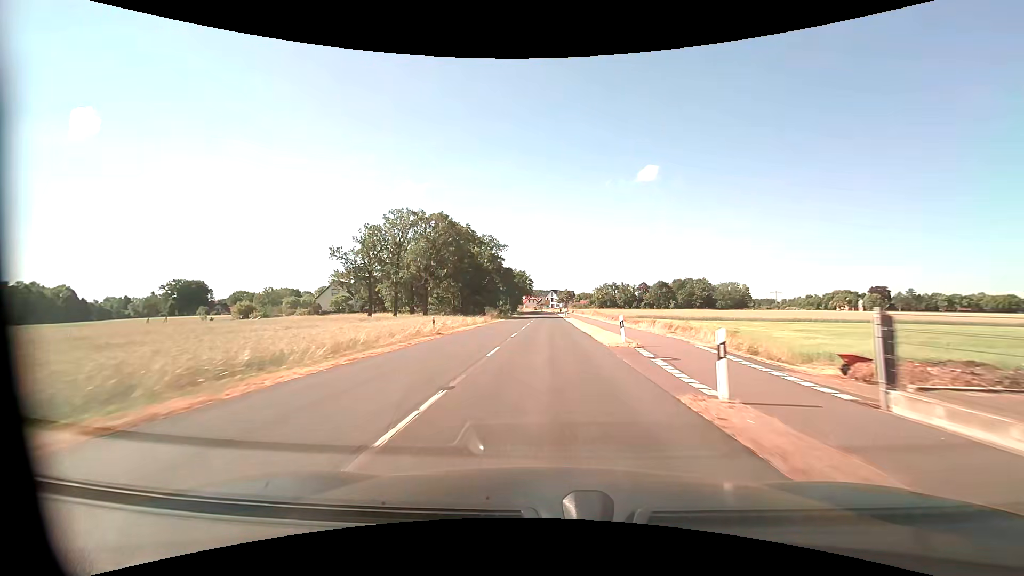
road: secondary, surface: asphalt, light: Day
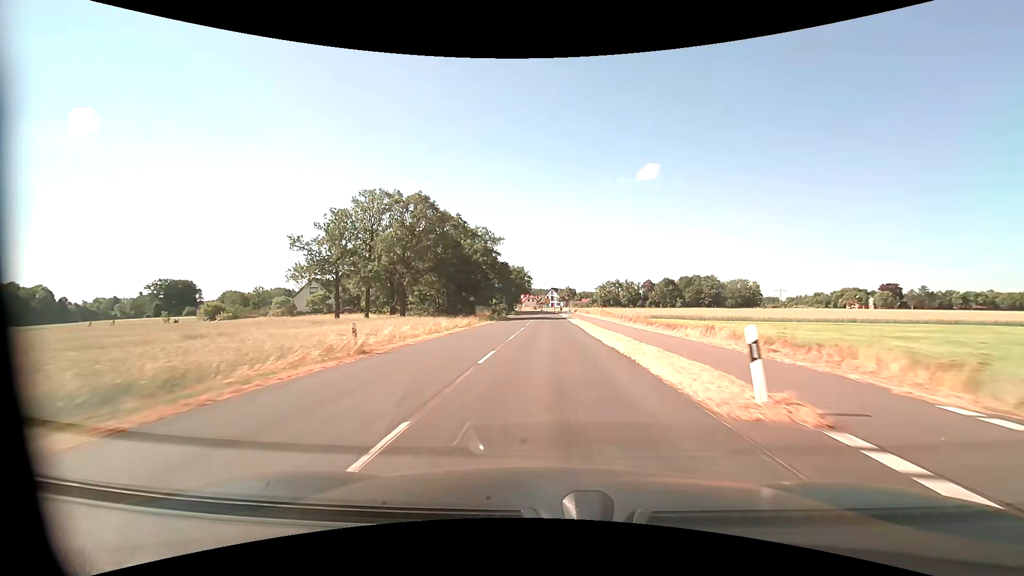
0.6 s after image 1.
(0.0, +11.3) m; 0°
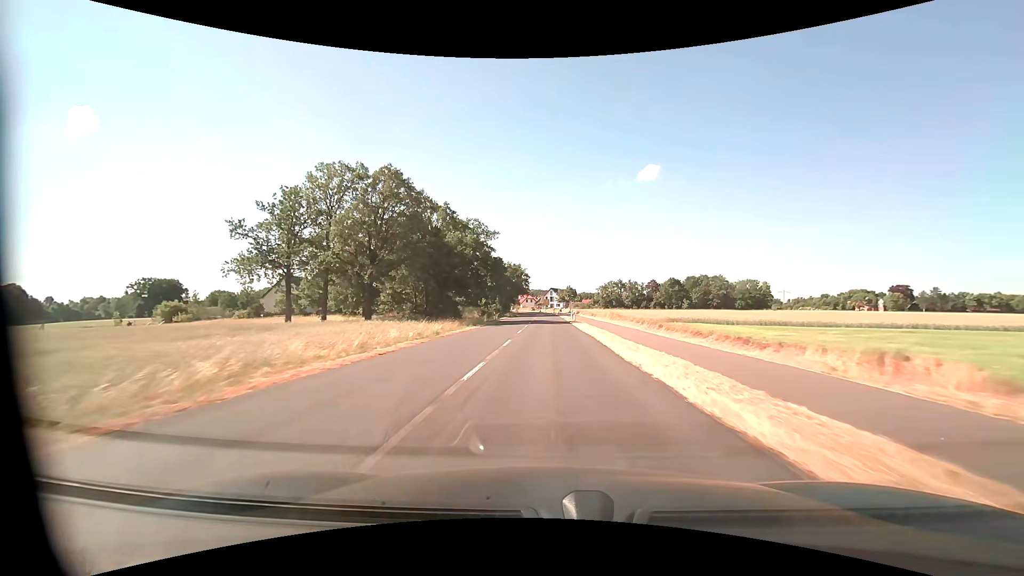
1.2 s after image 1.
(0.0, +11.3) m; 0°
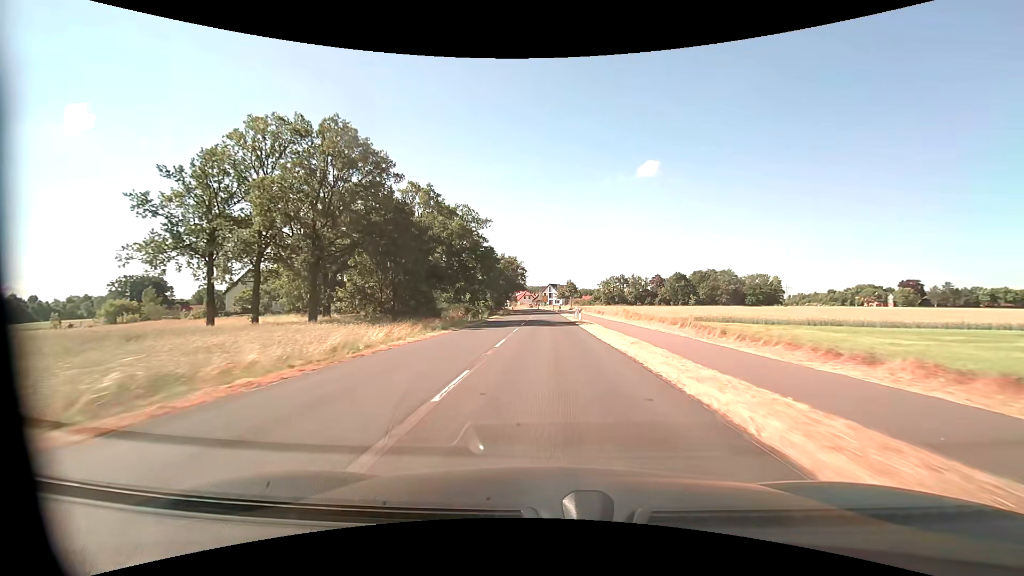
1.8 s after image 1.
(0.0, +11.3) m; 0°
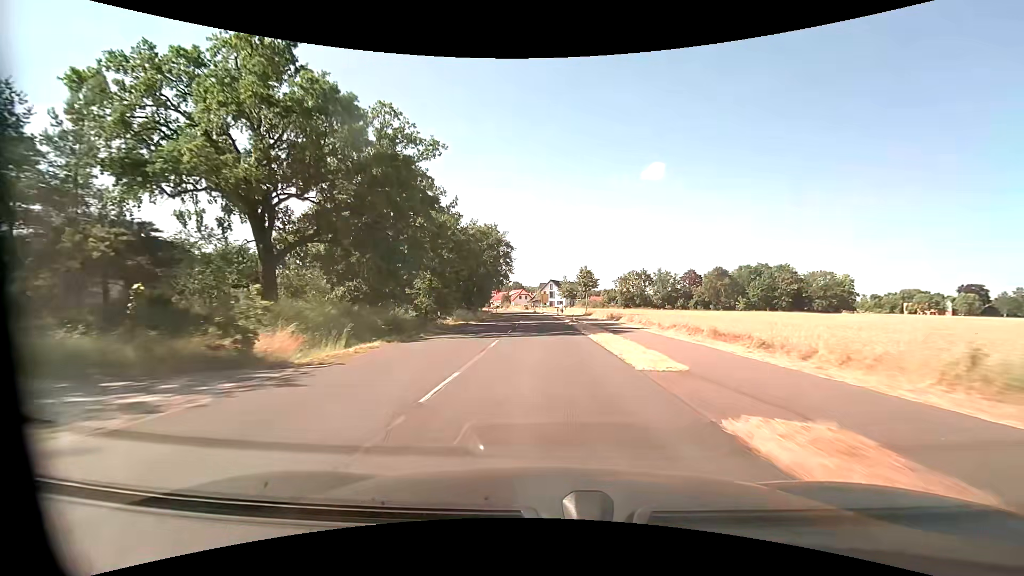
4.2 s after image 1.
(+0.1, +45.2) m; 0°
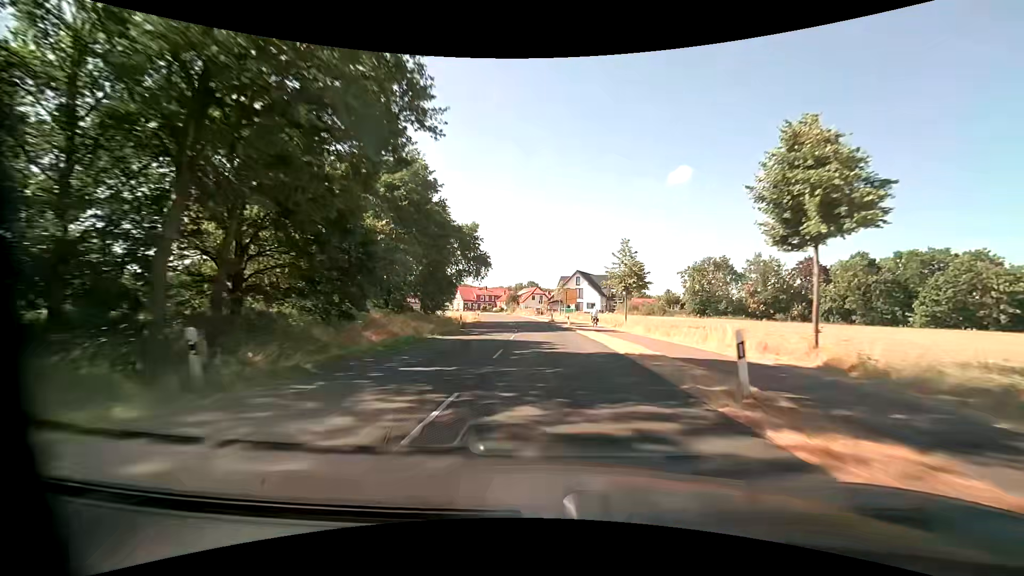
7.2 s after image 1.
(-1.0, +56.4) m; -2°
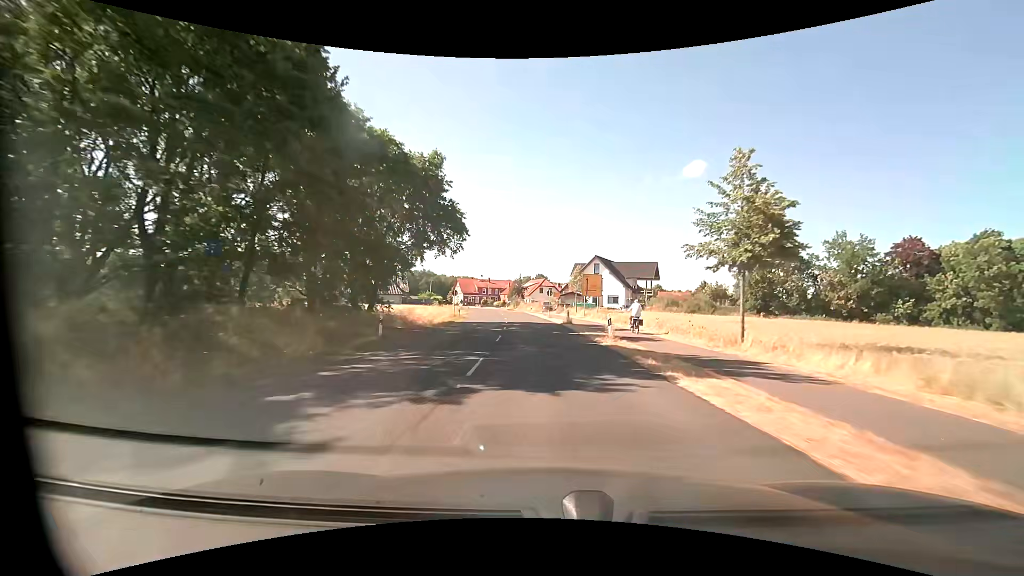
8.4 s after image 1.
(-0.3, +22.1) m; -1°
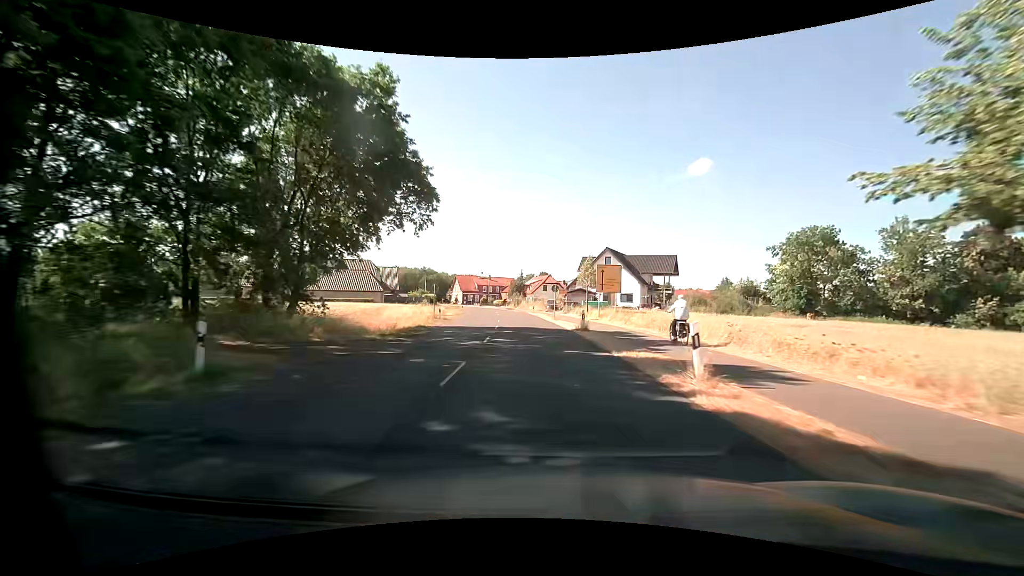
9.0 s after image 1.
(0.0, +10.5) m; 0°
(0, +10) (0, +20) (-1, +30) (-2, +40) (-2, +50) (-4, +60) (-5, +70) (-7, +80) (-9, +89) (-11, +99) m
